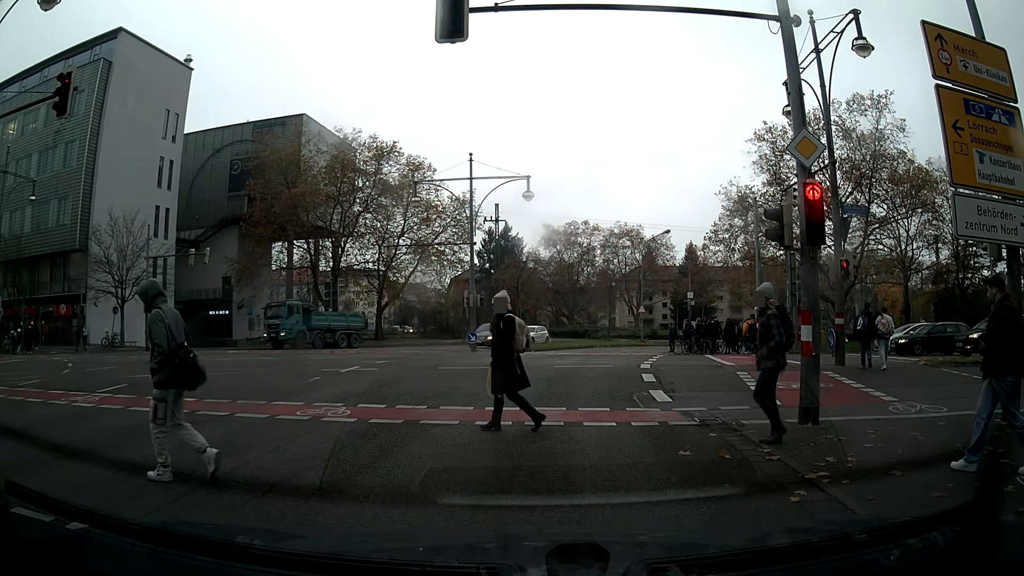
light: Day
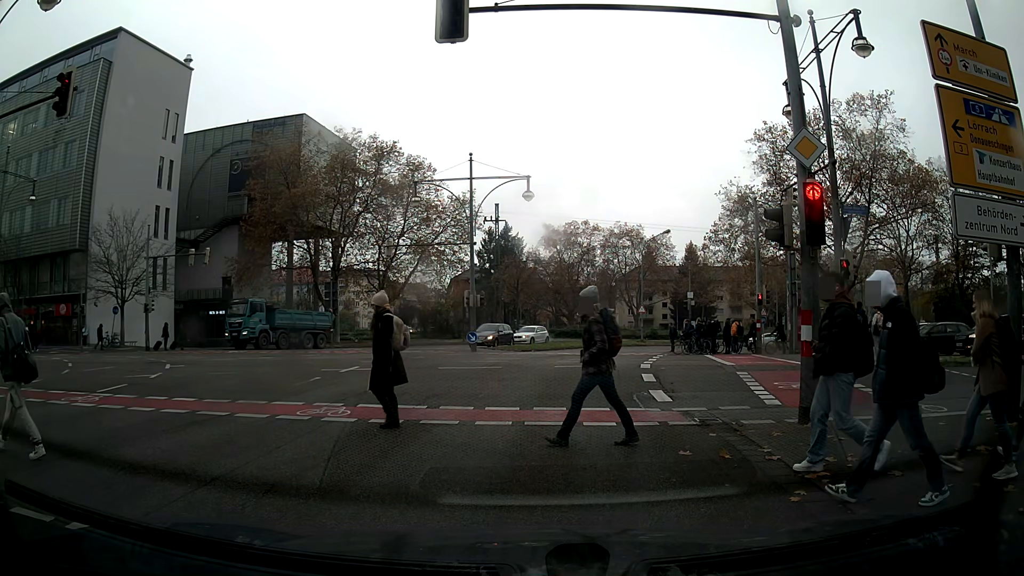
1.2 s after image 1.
(0.0, 0.0) m; 0°
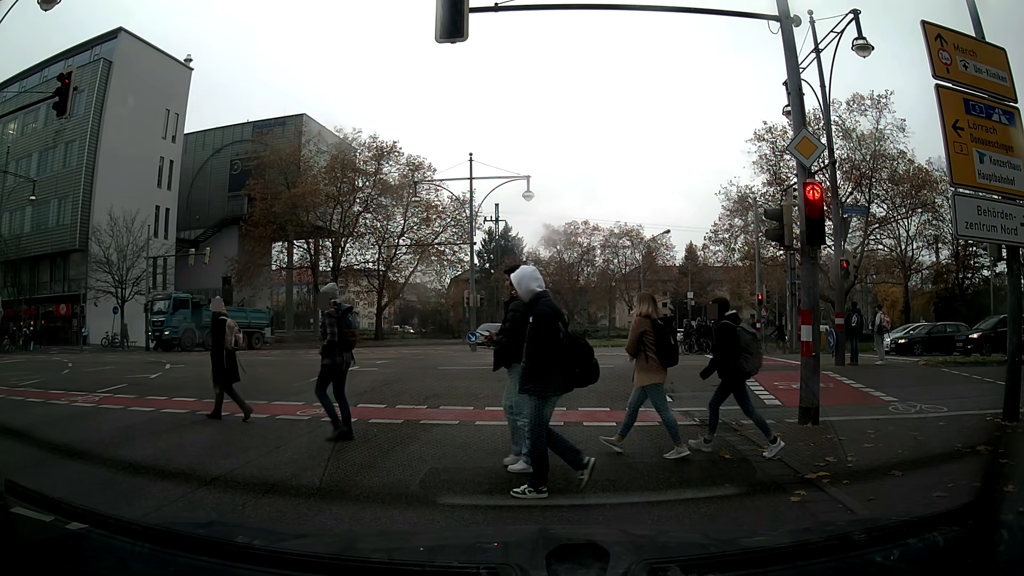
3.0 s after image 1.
(0.0, 0.0) m; 0°
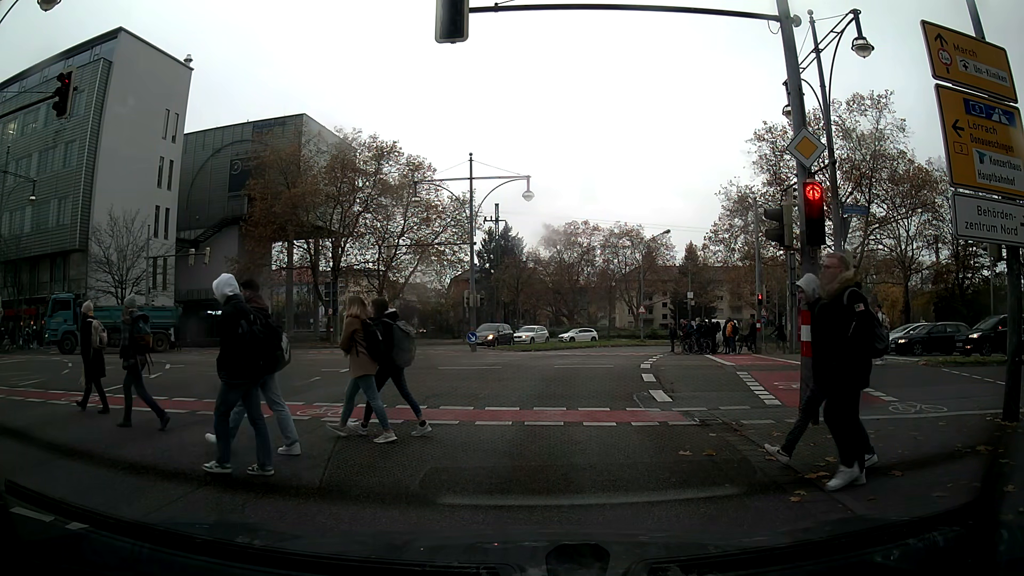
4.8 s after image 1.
(0.0, 0.0) m; 0°
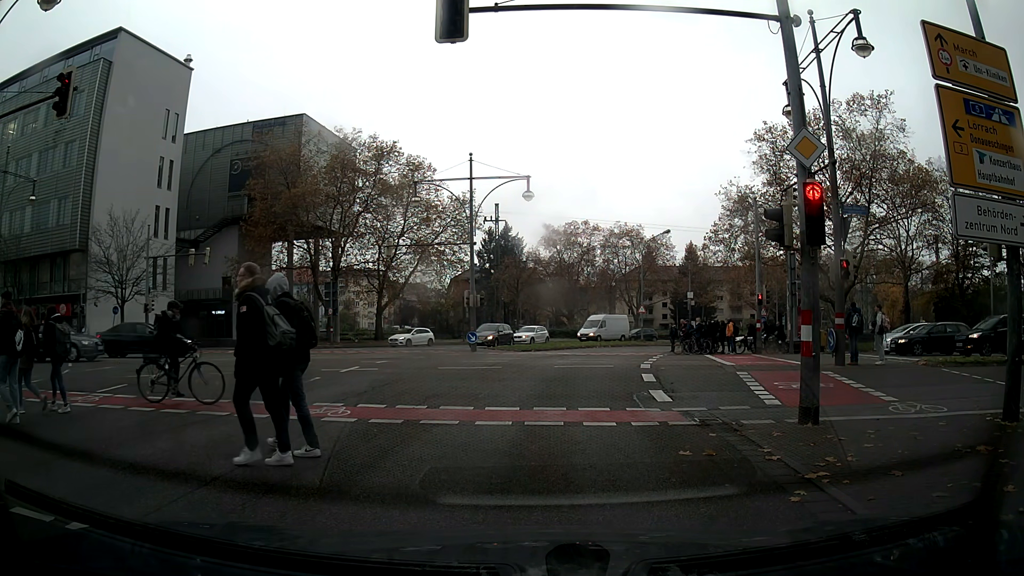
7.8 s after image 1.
(0.0, 0.0) m; 0°
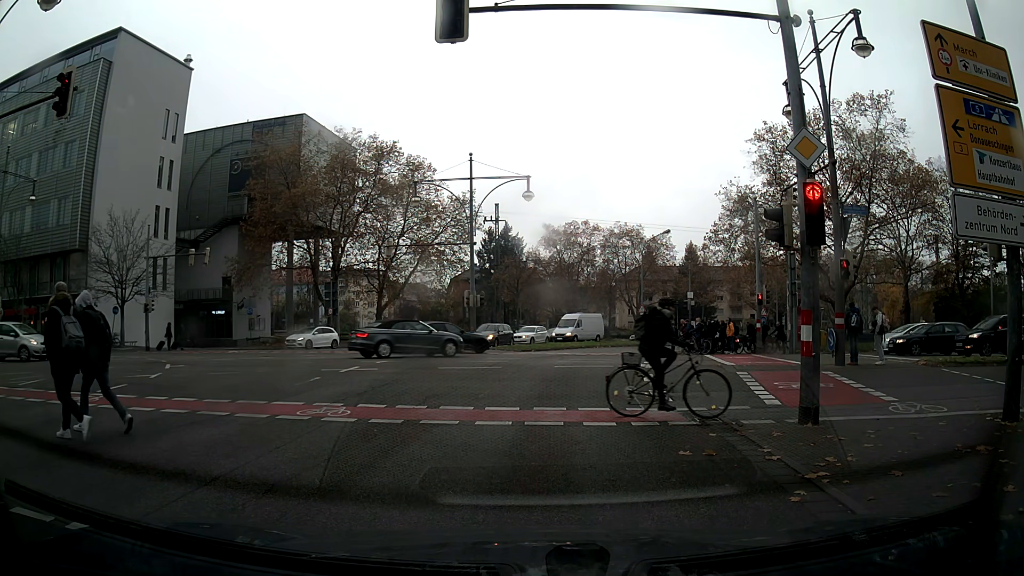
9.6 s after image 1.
(0.0, 0.0) m; 0°
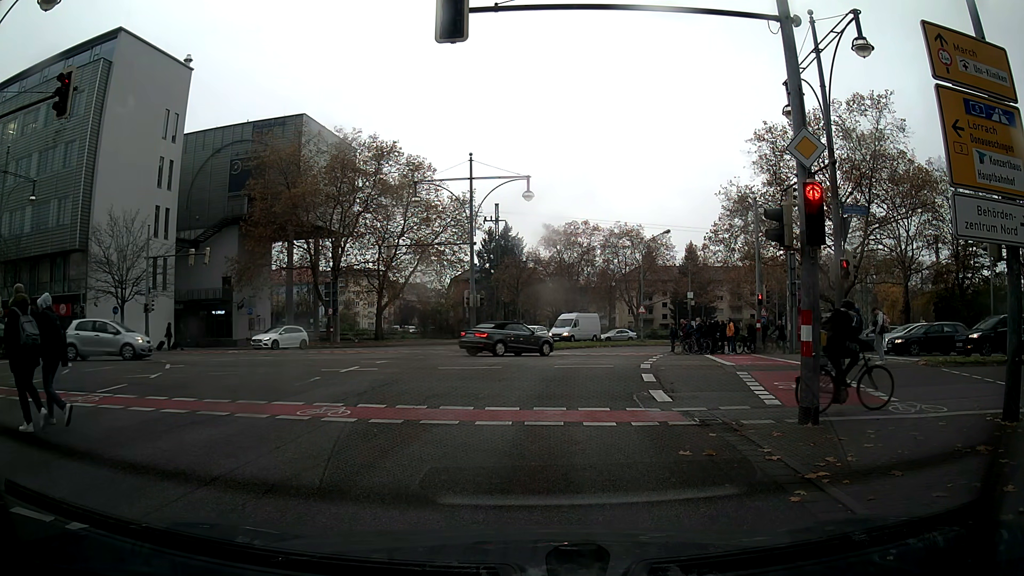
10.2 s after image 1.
(0.0, 0.0) m; 0°
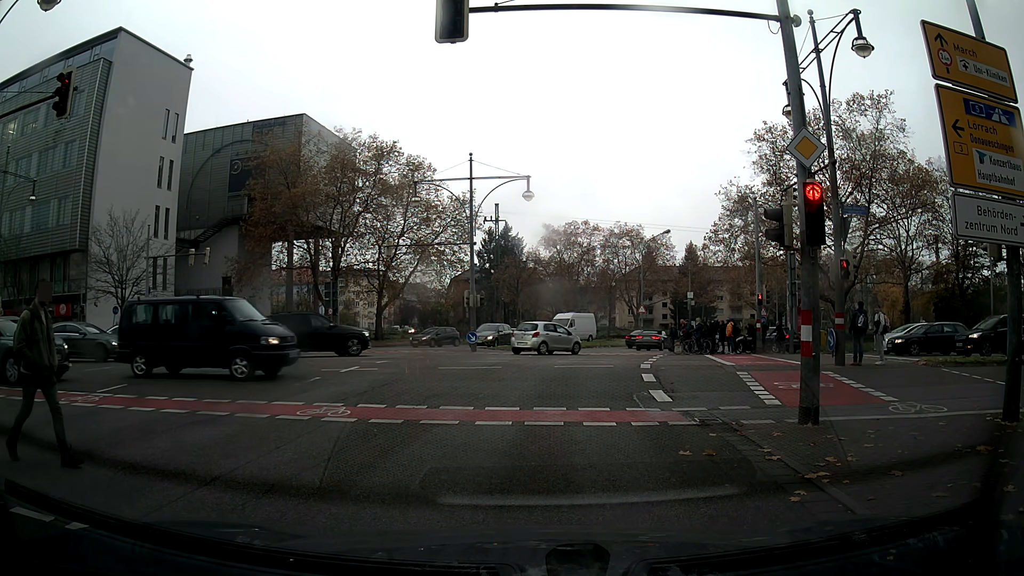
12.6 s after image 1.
(0.0, 0.0) m; 0°
